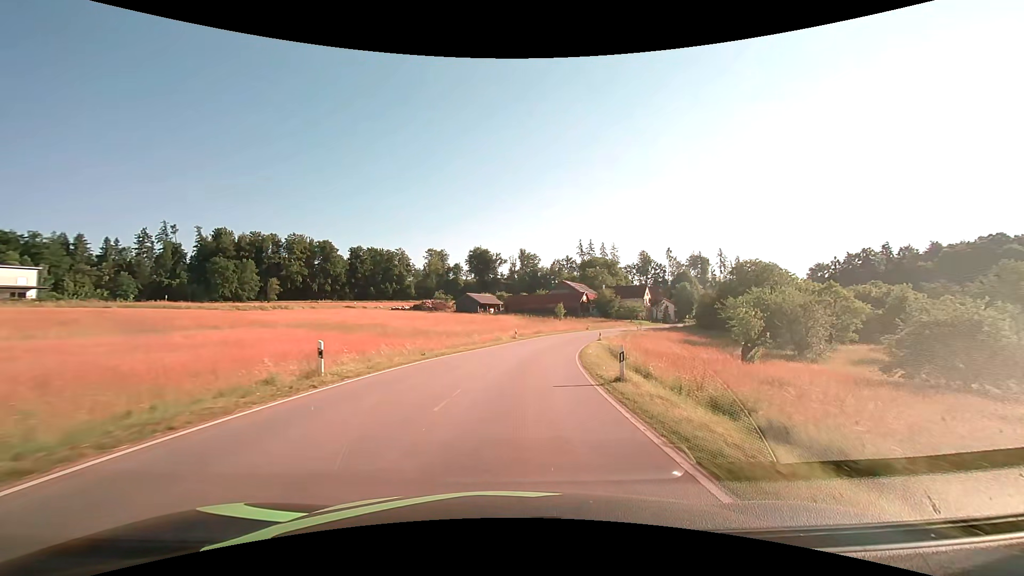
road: tertiary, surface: asphalt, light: Day
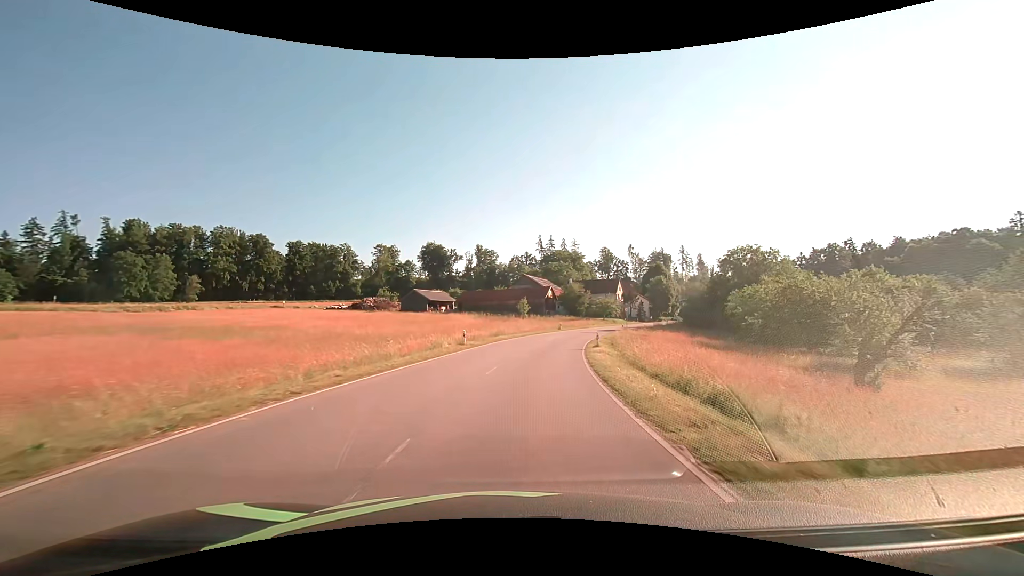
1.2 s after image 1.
(+0.8, +17.7) m; +5°
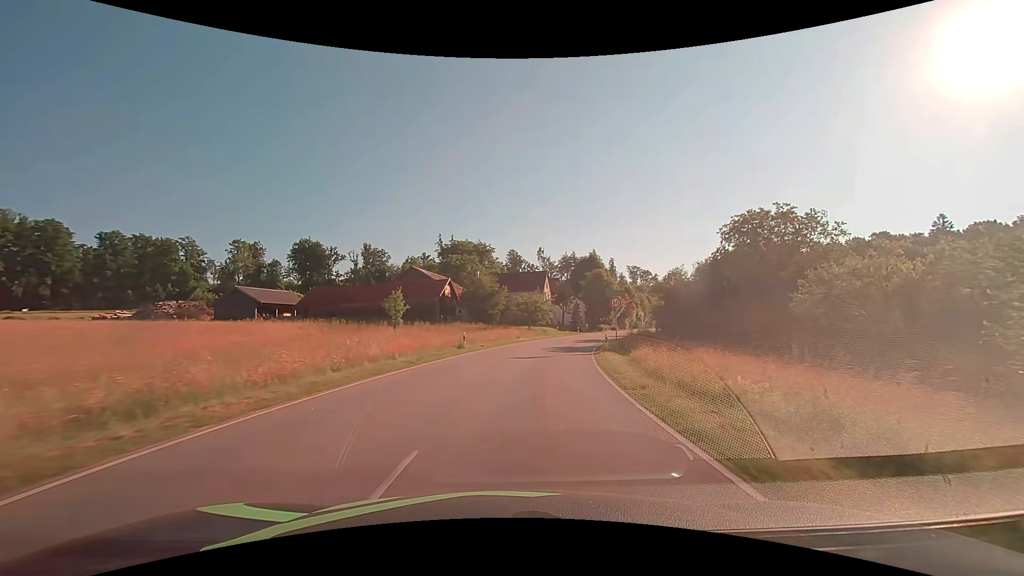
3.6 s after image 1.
(+3.4, +36.1) m; +11°
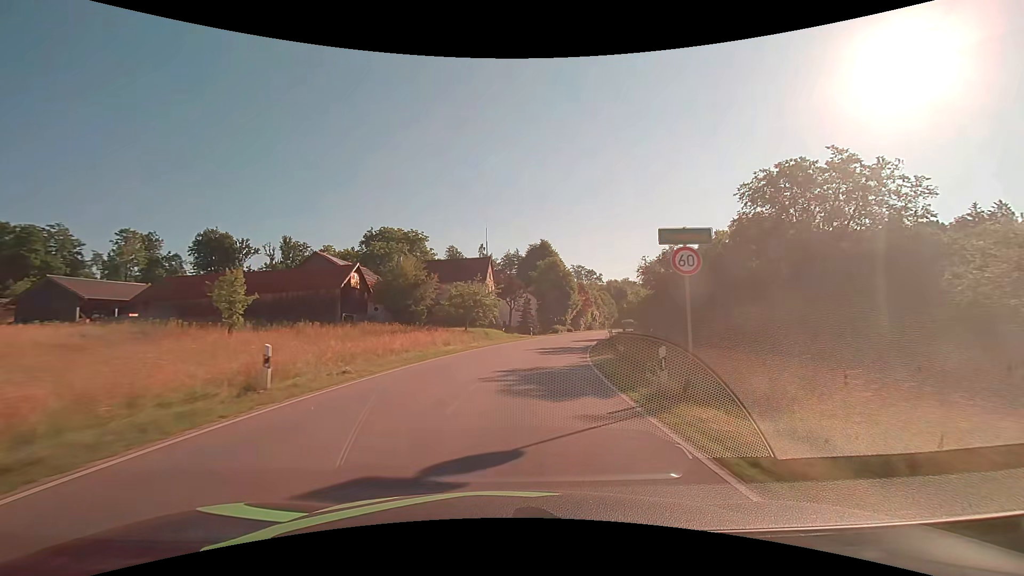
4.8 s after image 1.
(+1.0, +17.7) m; +7°
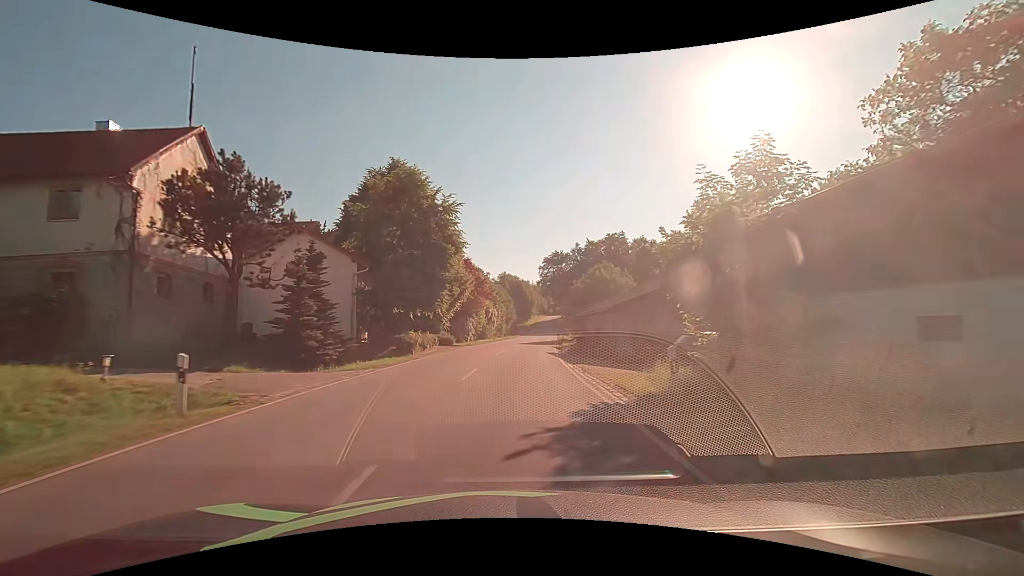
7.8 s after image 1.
(+5.5, +42.2) m; +14°
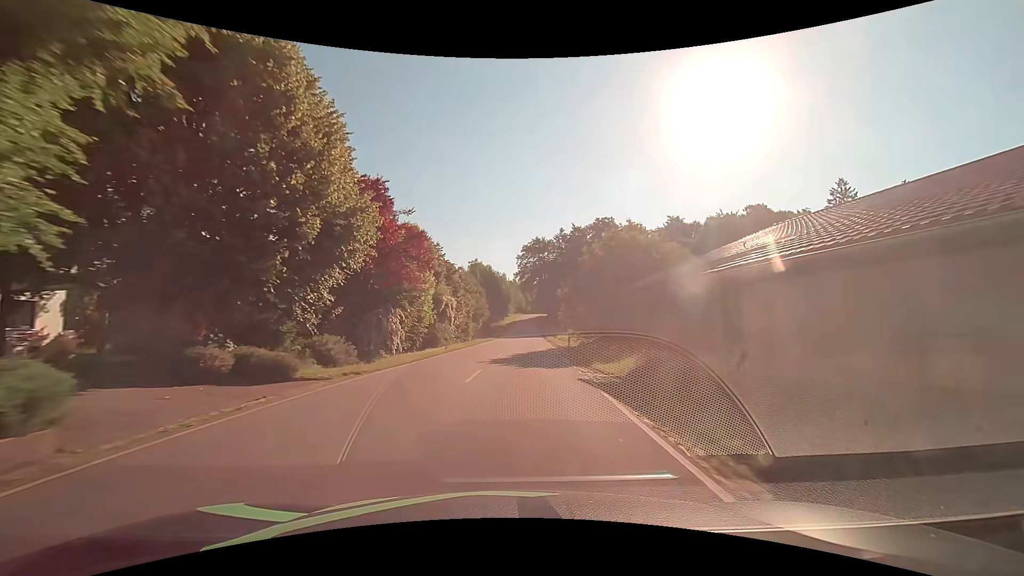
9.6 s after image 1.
(+0.7, +24.9) m; +3°
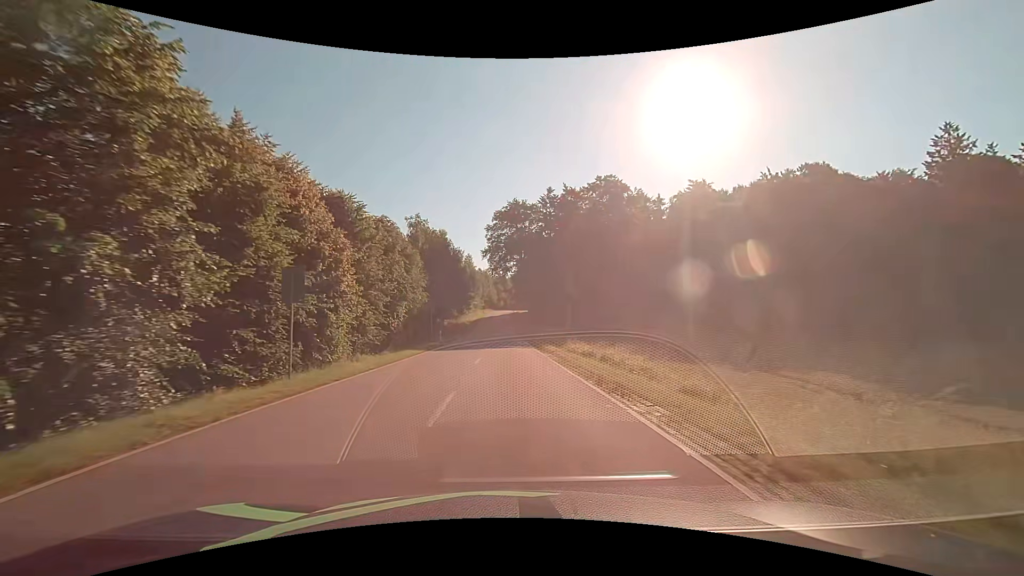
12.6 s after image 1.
(+1.1, +41.5) m; +3°
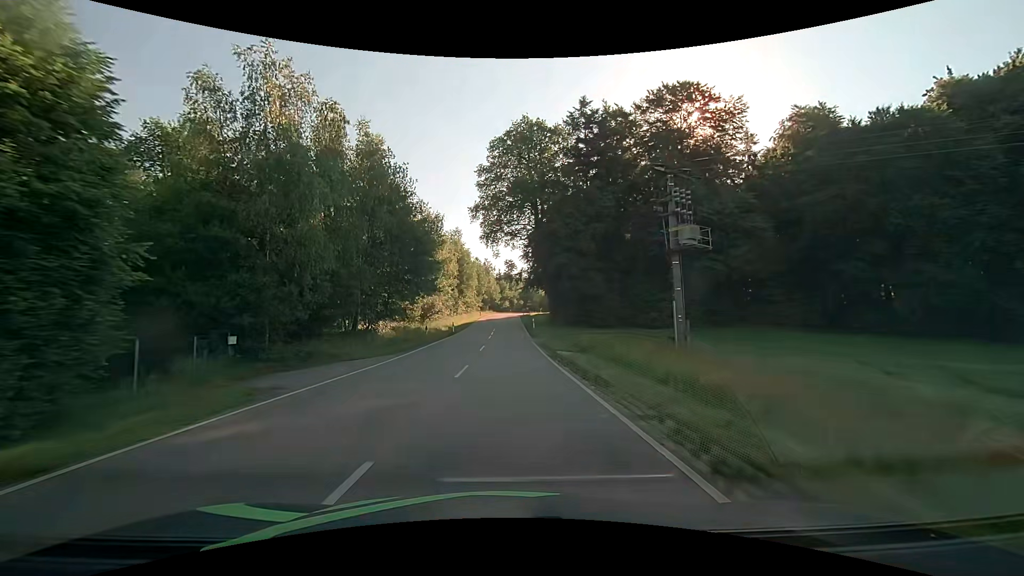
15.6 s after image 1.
(-0.1, +41.8) m; -1°
(0, +10) (0, +20) (0, +30) (0, +40) (0, +50) (0, +60) (0, +70) (0, +80) (0, +90) (+1, +100) m
